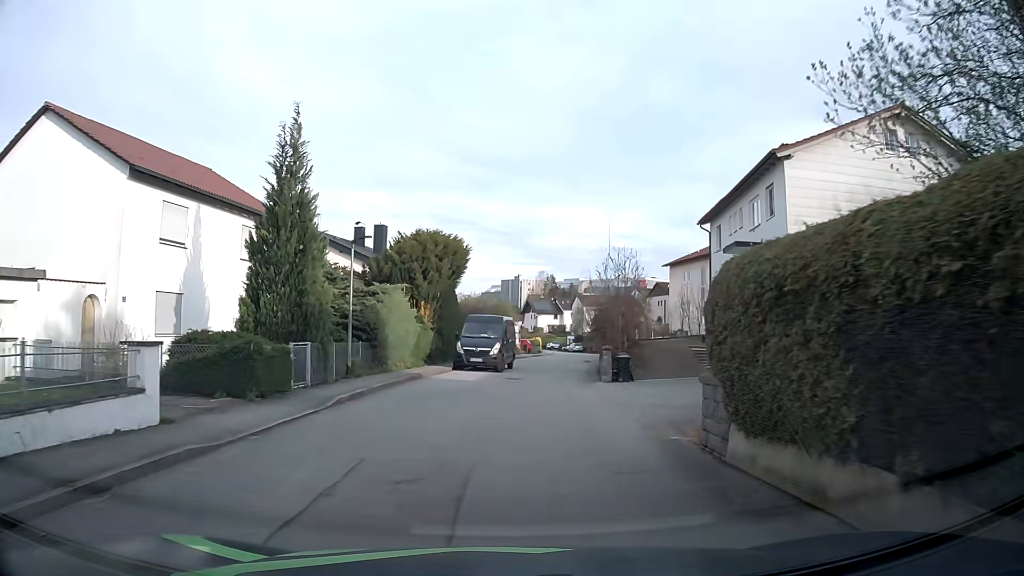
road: residential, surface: asphalt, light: Day
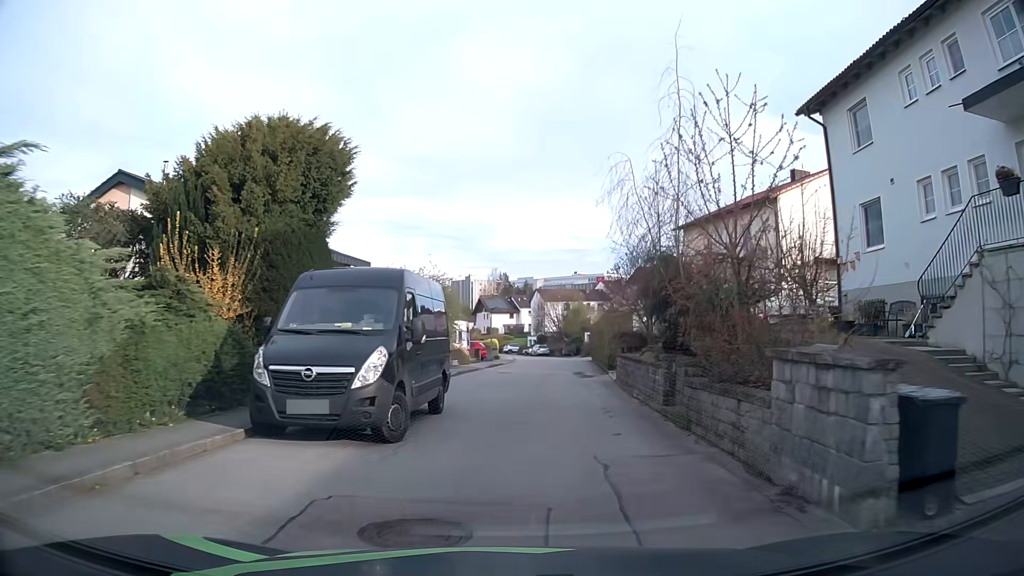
(+0.5, +19.9) m; +4°
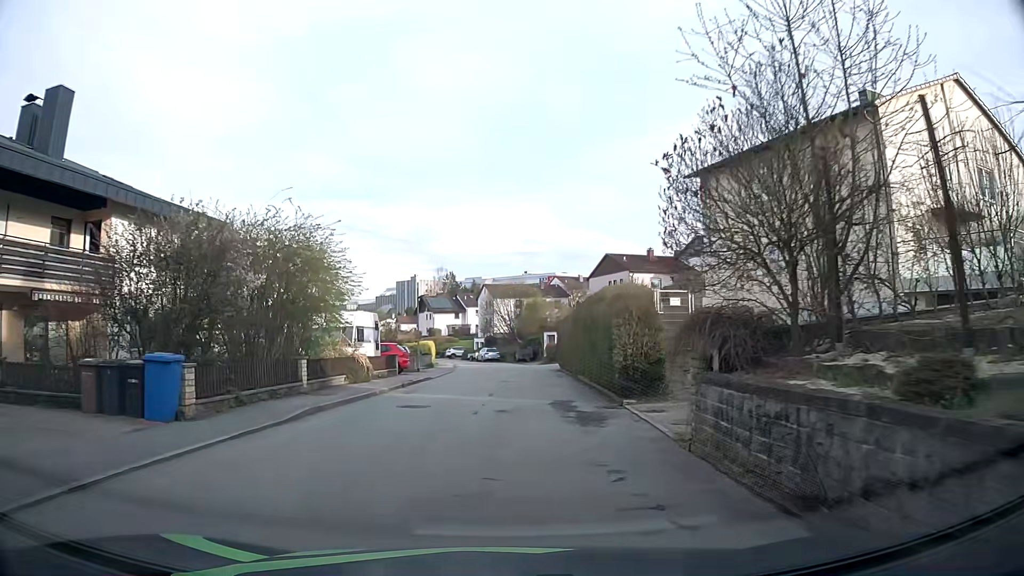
(+0.6, +14.8) m; +4°
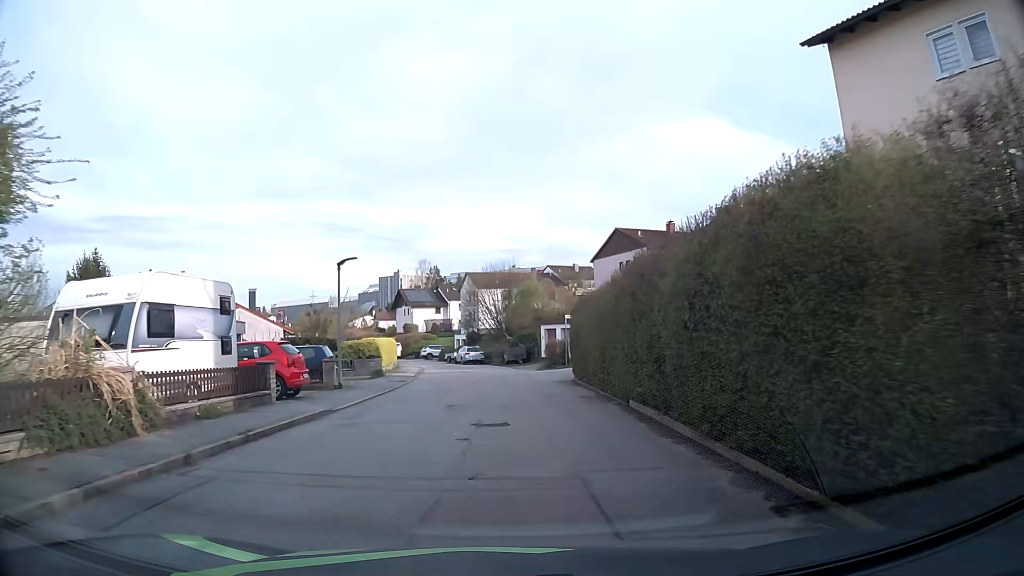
(+0.1, +14.2) m; +1°
(0, +10) (0, +20) (0, +30) (-1, +40) (-4, +50) (-7, +59) (-11, +68) (-16, +77) (-20, +86) (-22, +96) m
